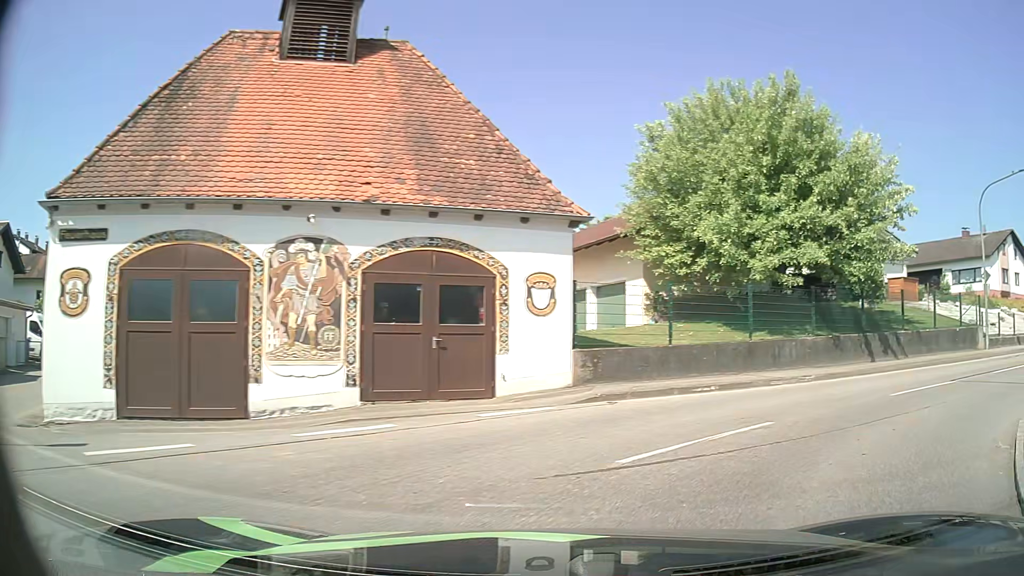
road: tertiary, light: Day
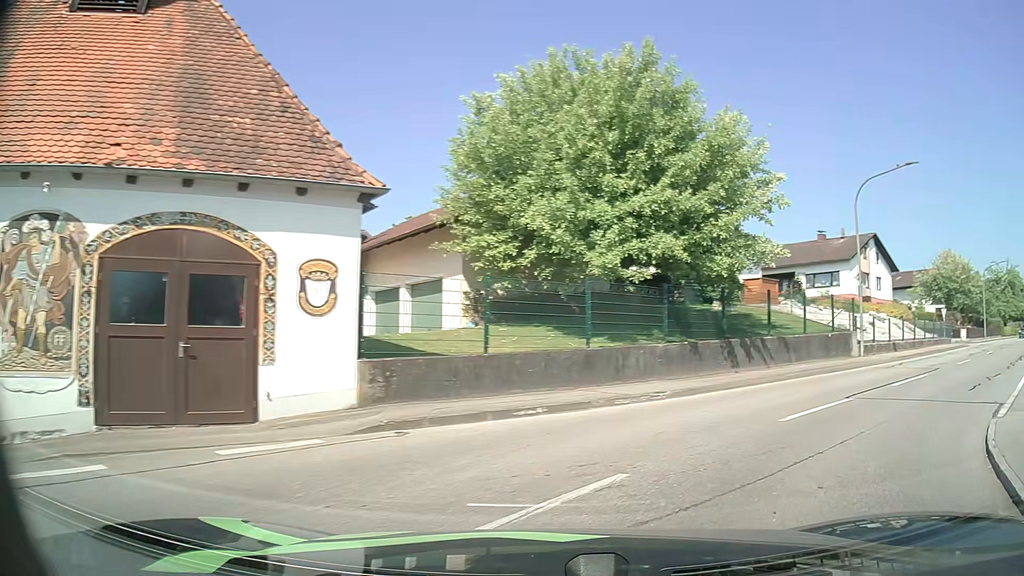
(+0.3, +3.0) m; +14°
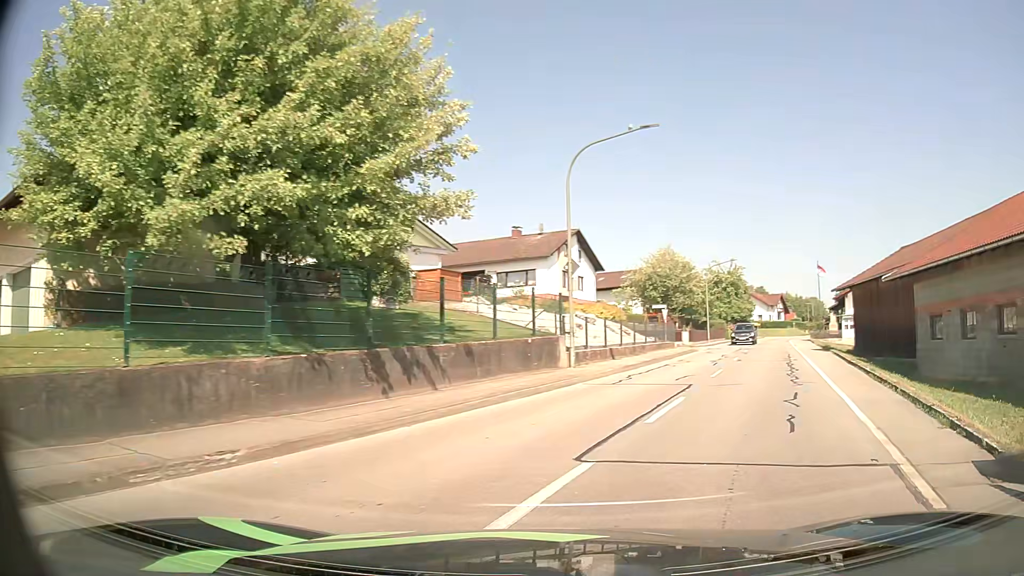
(+1.4, +5.8) m; +27°
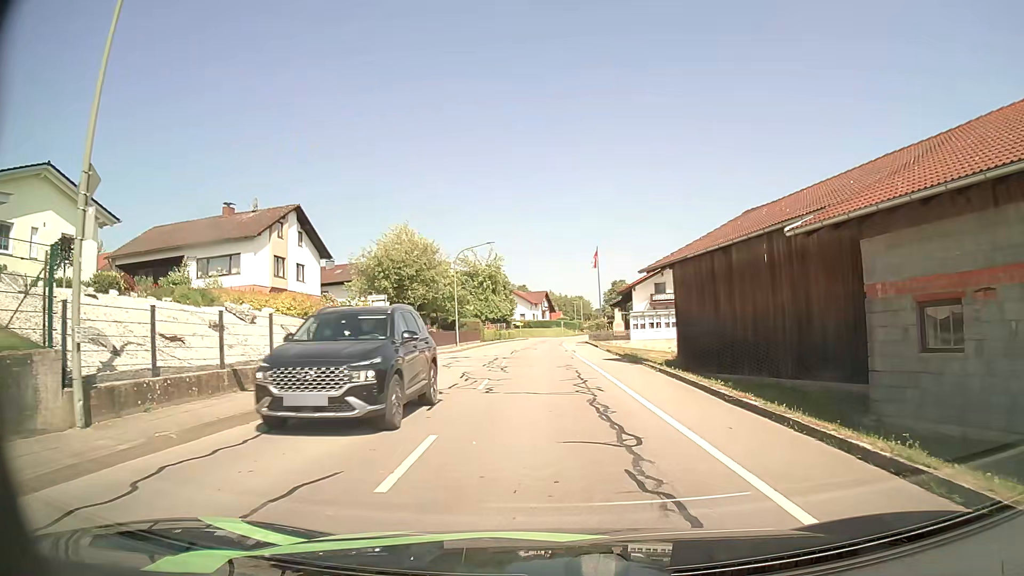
(+3.2, +12.8) m; +19°
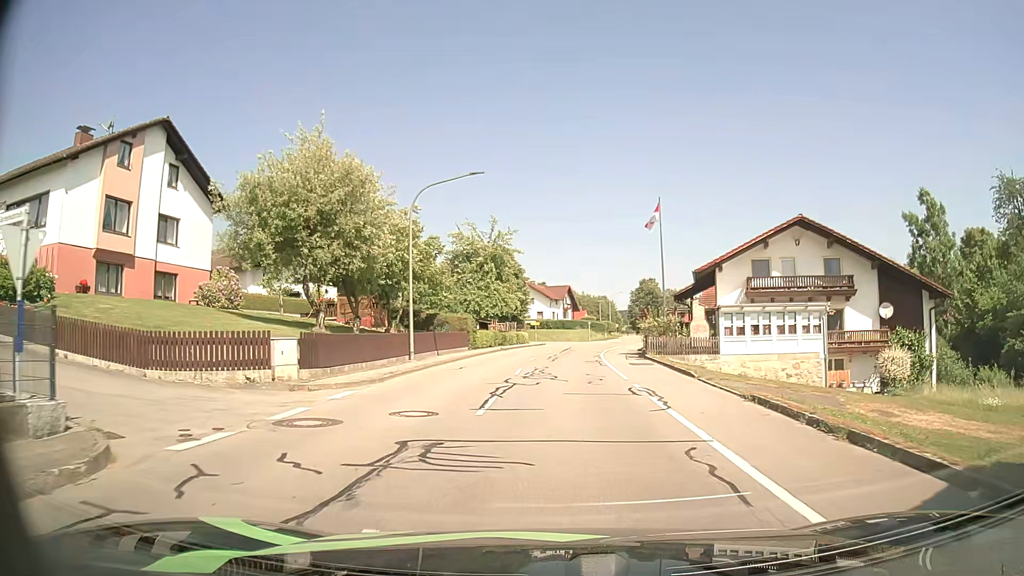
(-0.1, +22.6) m; -1°
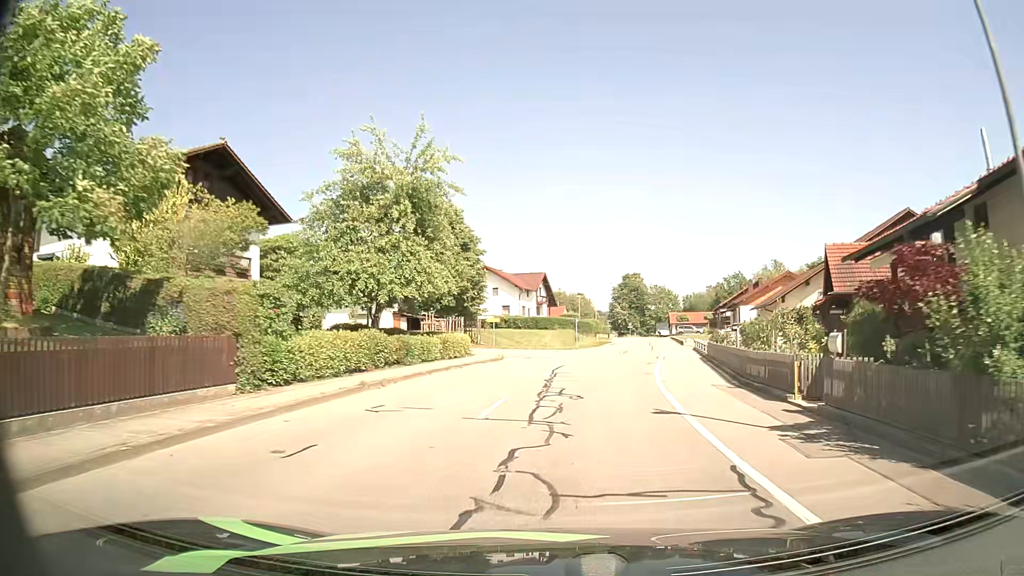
(+0.4, +27.9) m; +2°
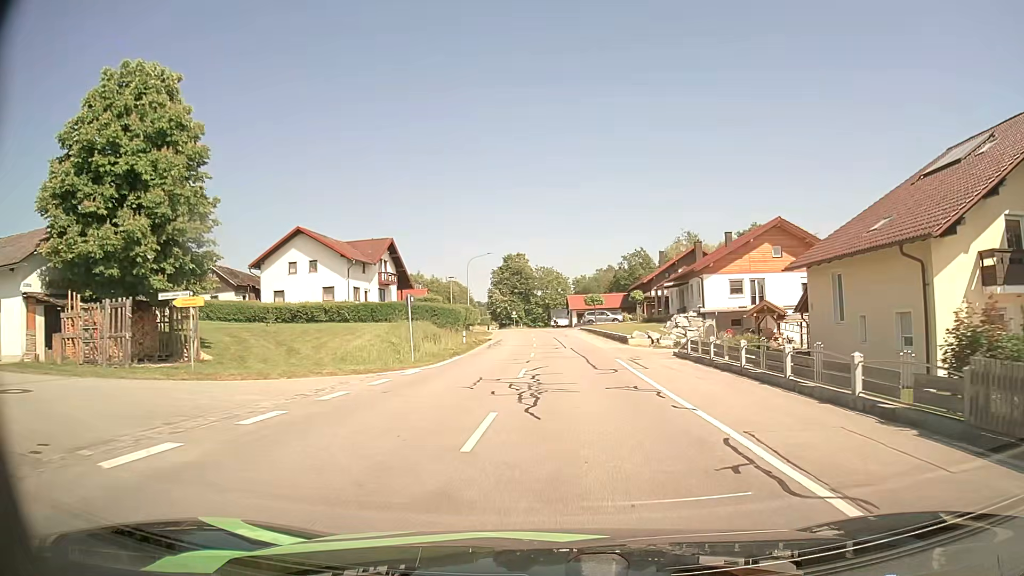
(+2.6, +30.2) m; +10°
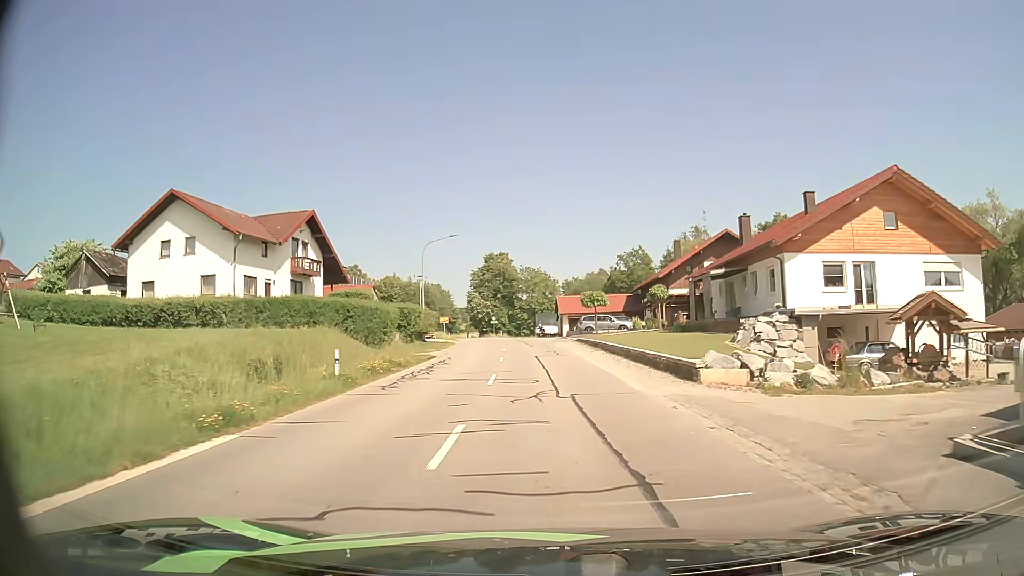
(+0.3, +18.9) m; +1°
(0, +10) (0, +20) (-1, +30) (-1, +40) (-2, +50) (-3, +60) (-4, +70) (-6, +80) (-8, +89) (-10, +99) m
